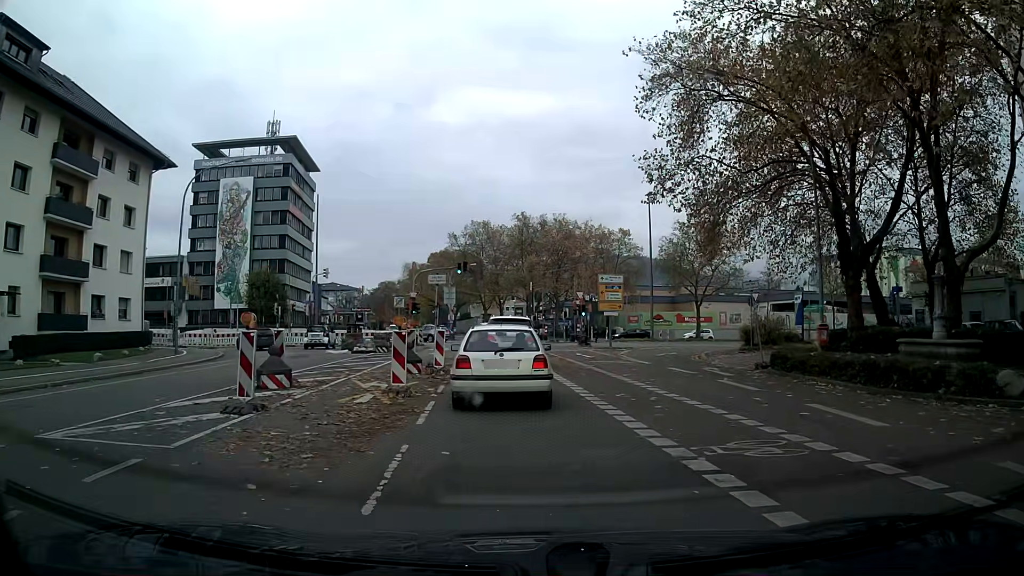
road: tertiary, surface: asphalt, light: Day
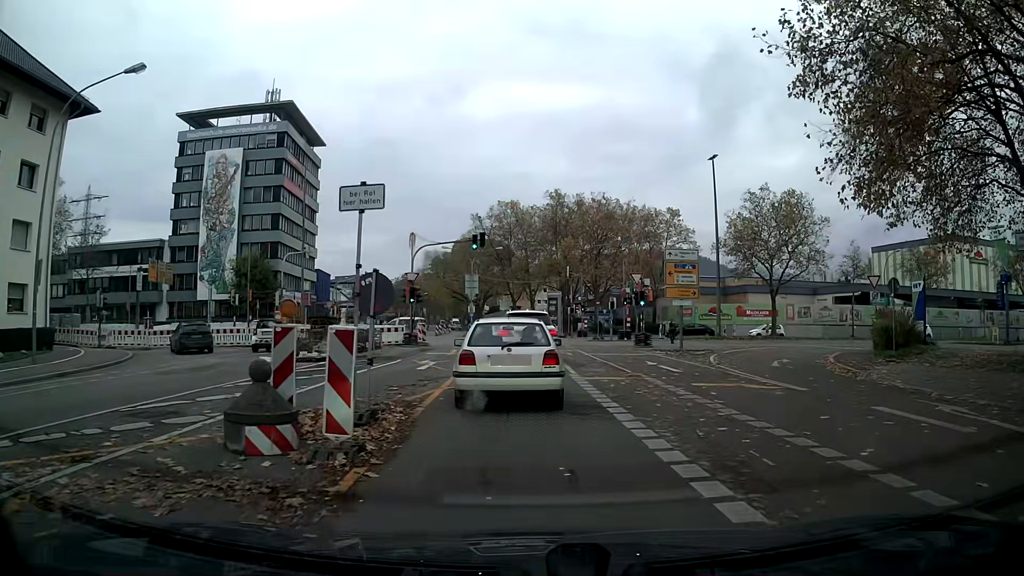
(-0.2, +13.4) m; -1°
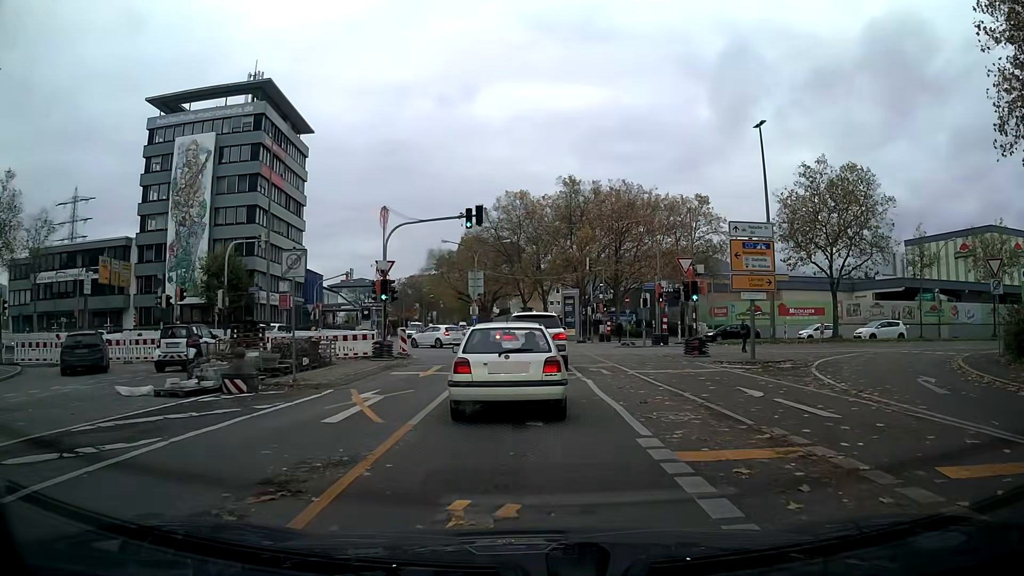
(-0.2, +9.7) m; -1°
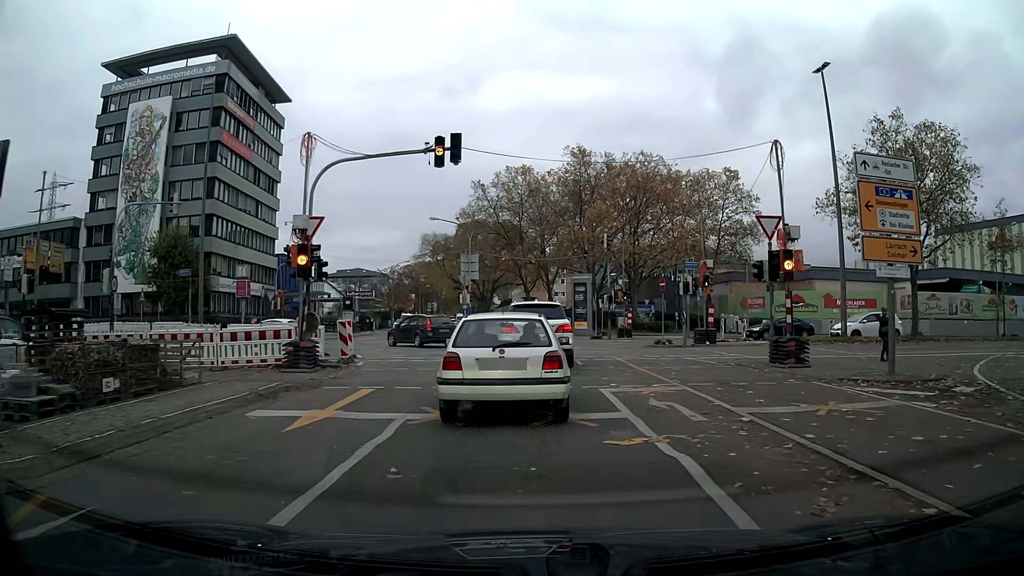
(-0.1, +10.1) m; 0°
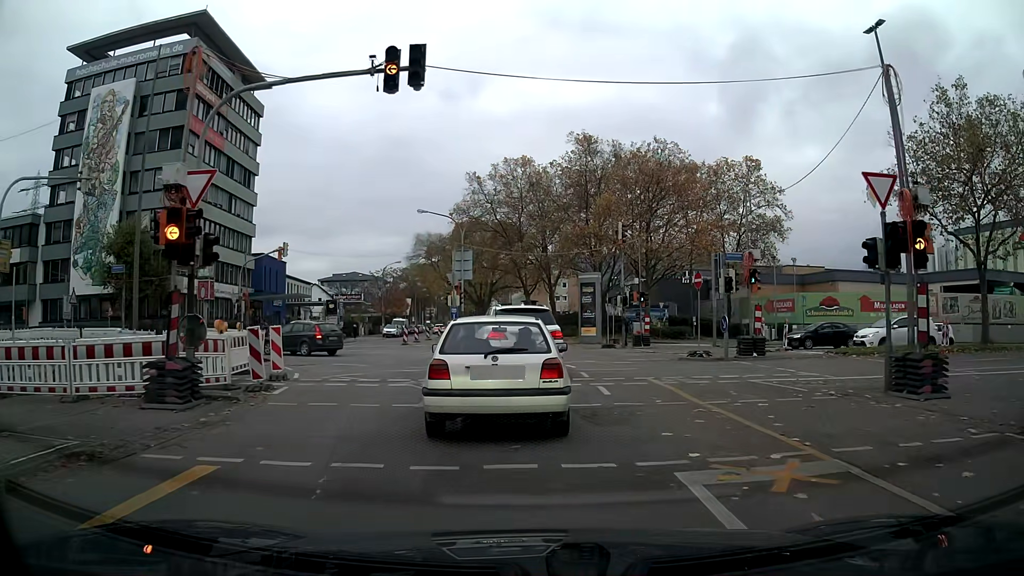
(0.0, +6.6) m; 0°
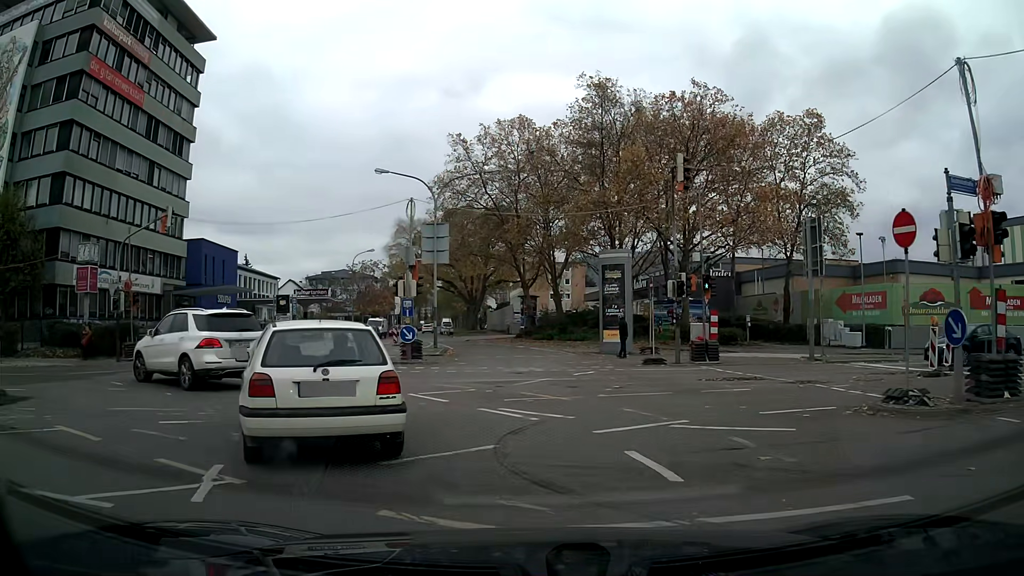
(-0.1, +14.2) m; -1°
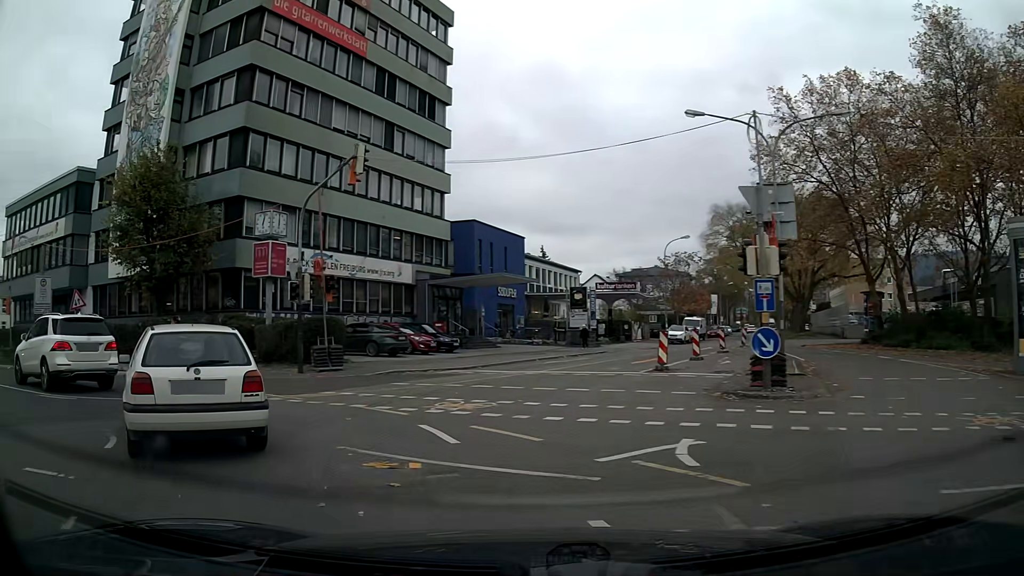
(-2.6, +10.6) m; -31°
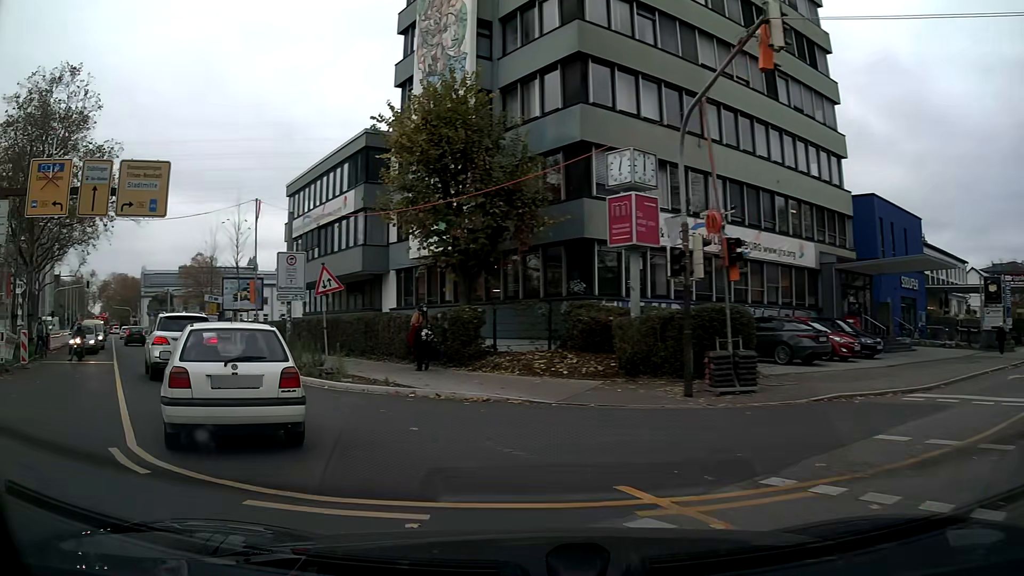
(-2.3, +8.3) m; -32°
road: secondary
(-3, +10) (-7, +18) (-13, +27) (-18, +35) (-23, +44) (-28, +53) (-33, +61) (-38, +70) (-43, +79) (-48, +87) m
